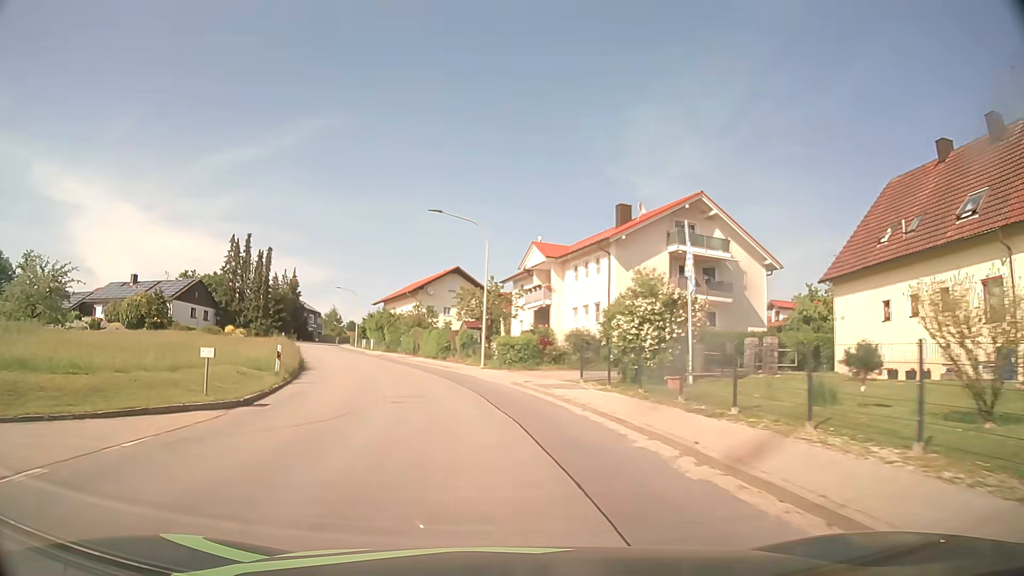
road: tertiary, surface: asphalt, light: Day
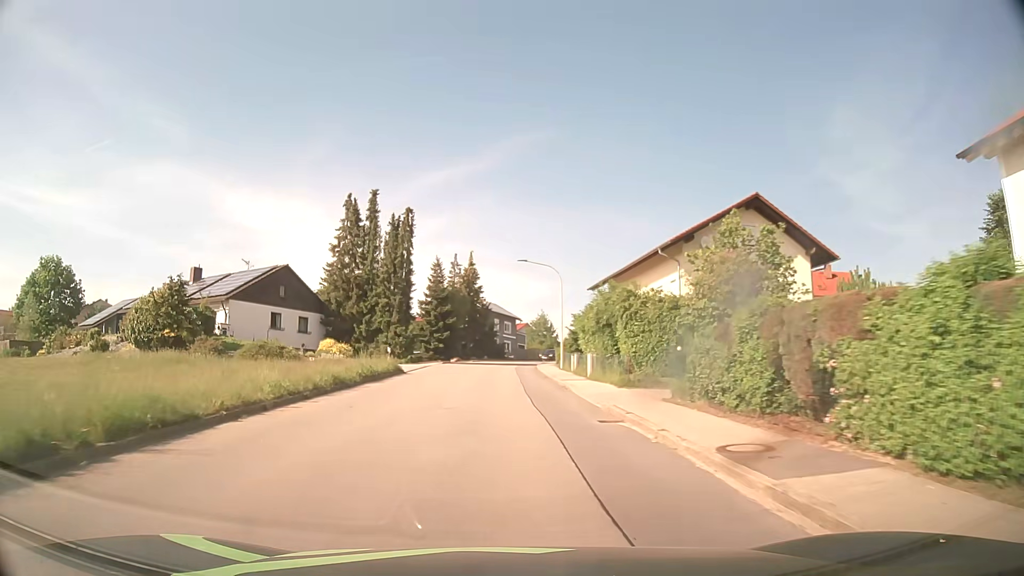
(-6.9, +37.9) m; -19°
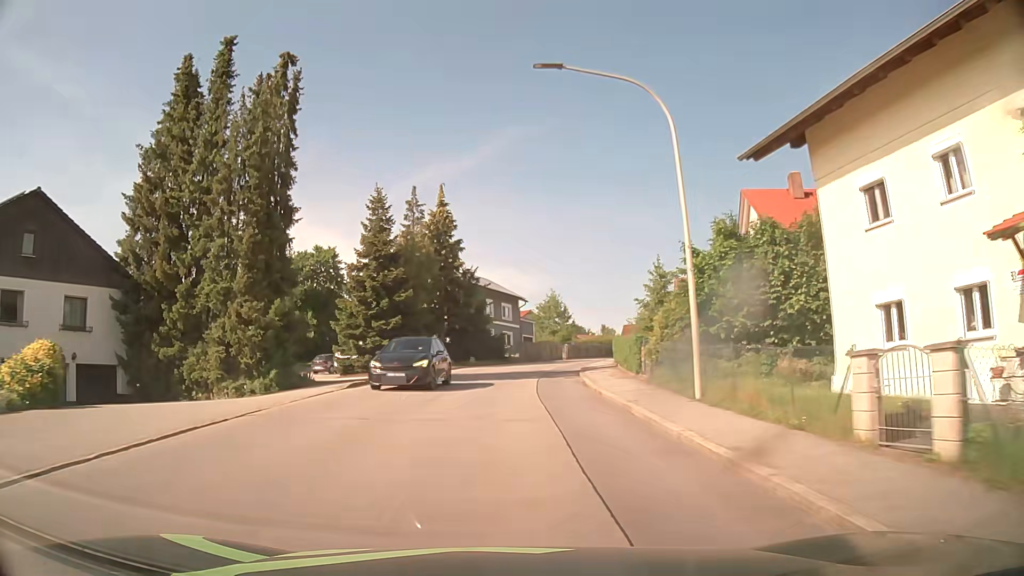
(-0.3, +31.5) m; 0°
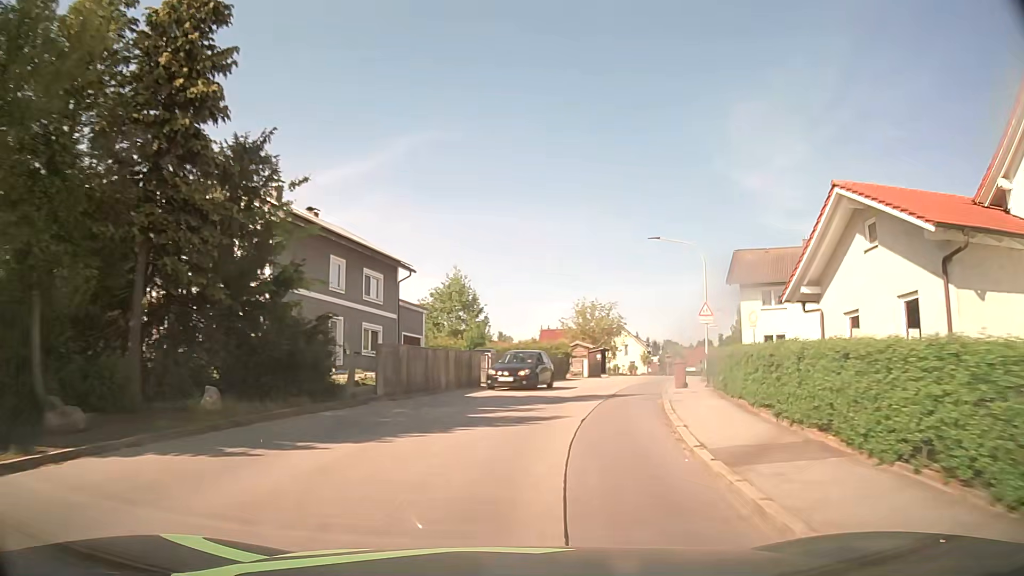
(+1.1, +30.9) m; +8°
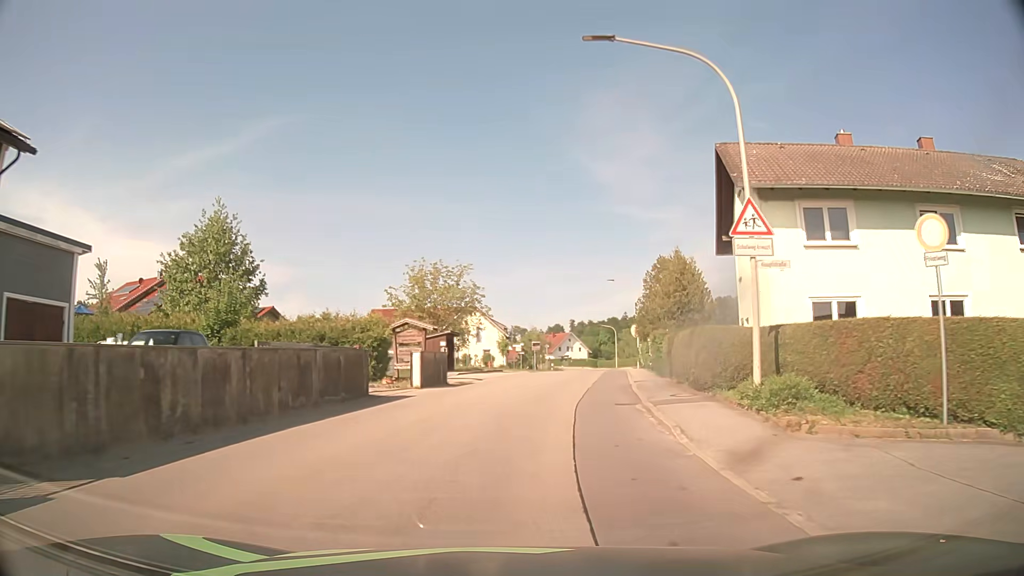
(+3.0, +22.5) m; +14°
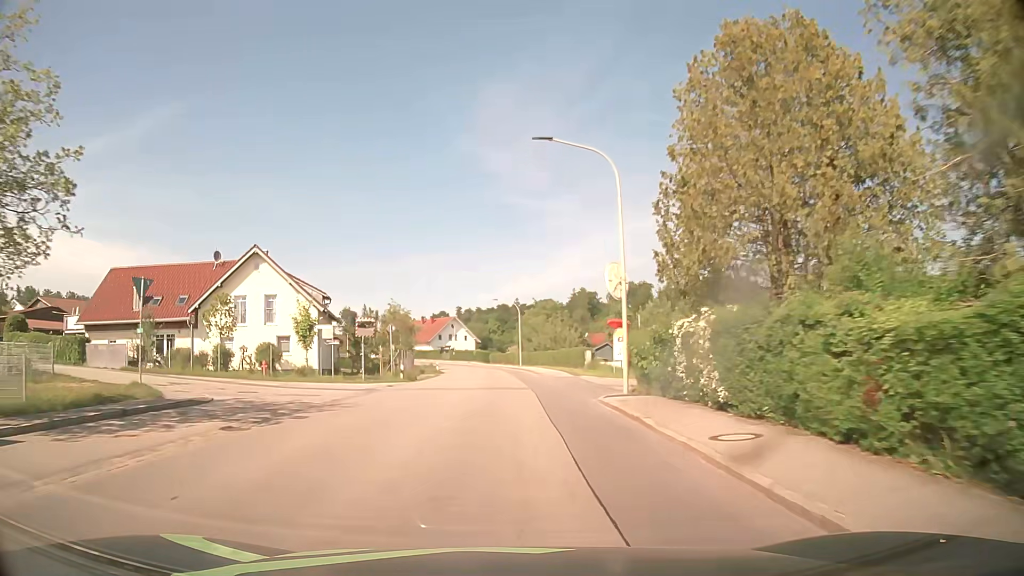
(+4.7, +39.1) m; +10°
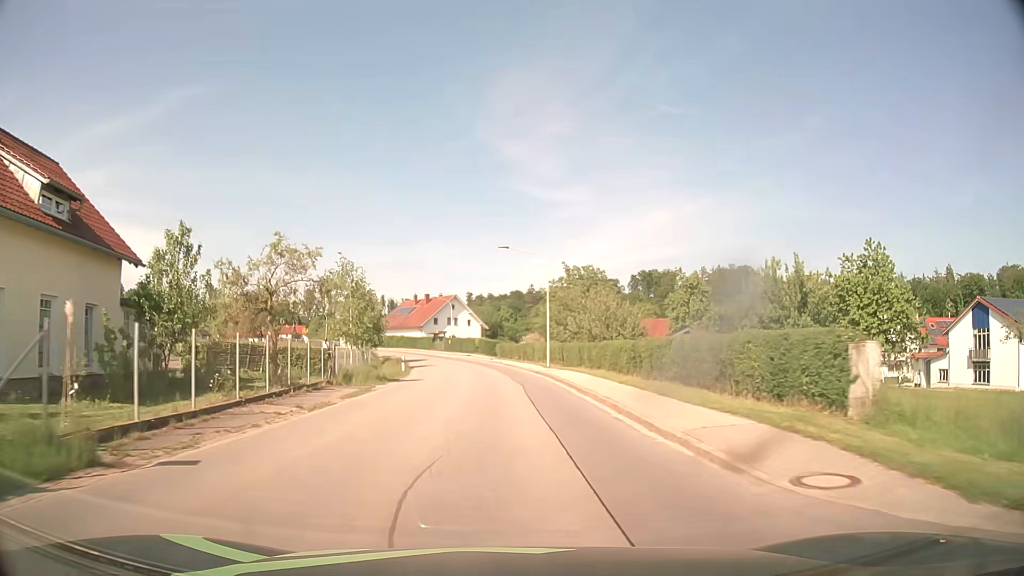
(-0.2, +31.6) m; -1°
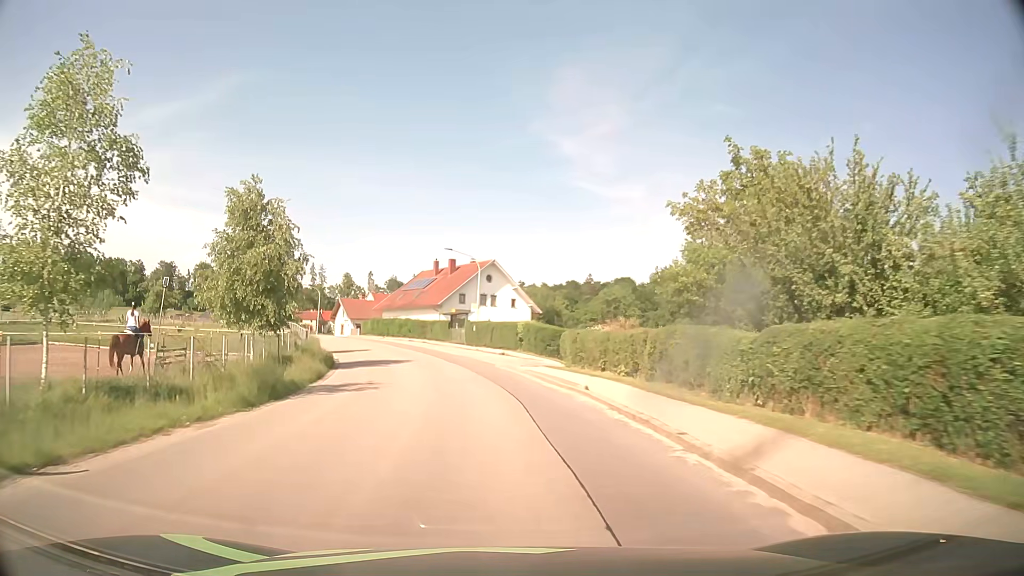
(-0.8, +38.9) m; -4°
(0, +10) (-1, +20) (-3, +30) (-5, +40) (-8, +49) (-11, +58) (-16, +68) (-20, +77) (-25, +85) (-29, +94) m
